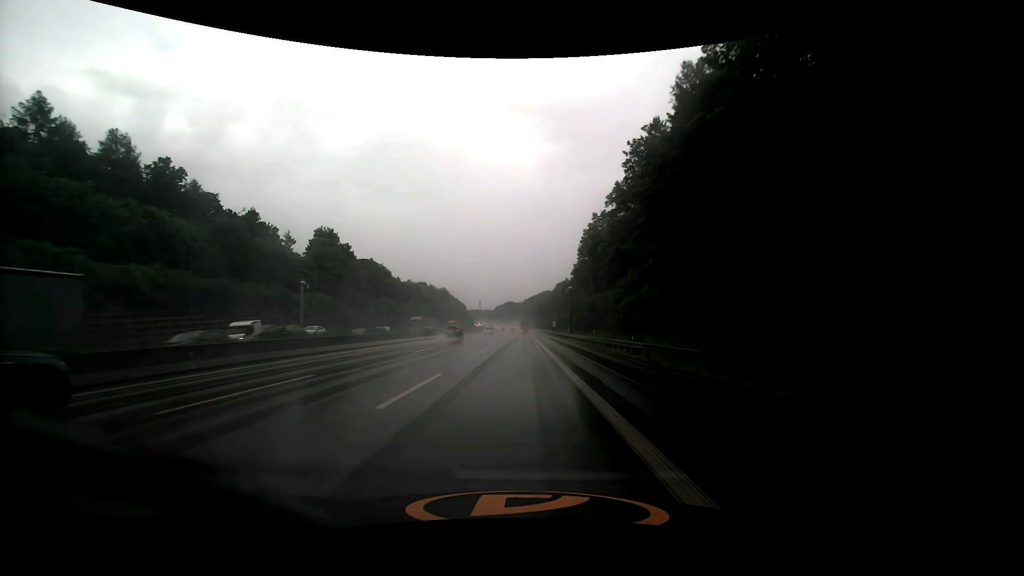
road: motorway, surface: asphalt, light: Day
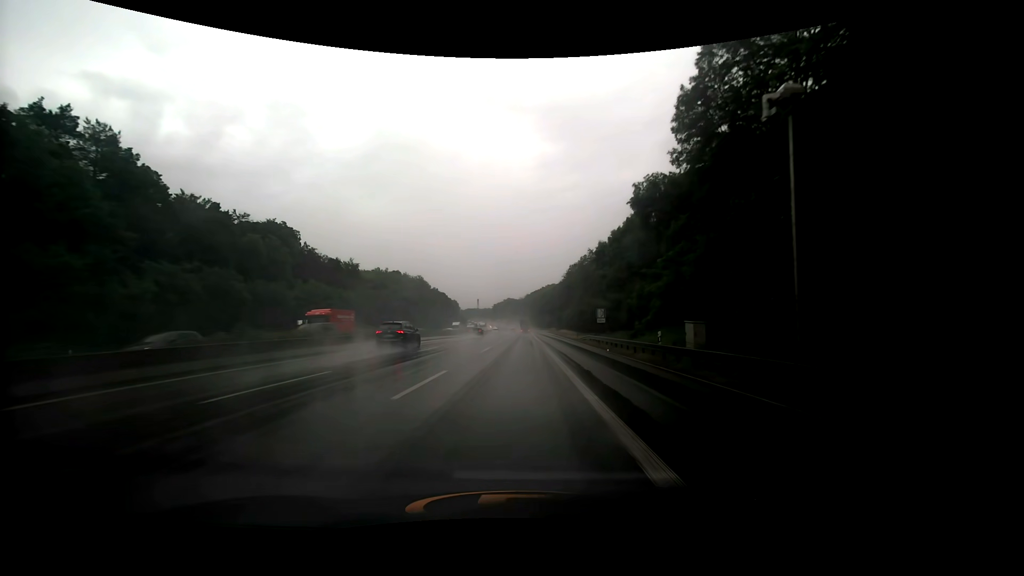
(+0.2, +70.9) m; 0°
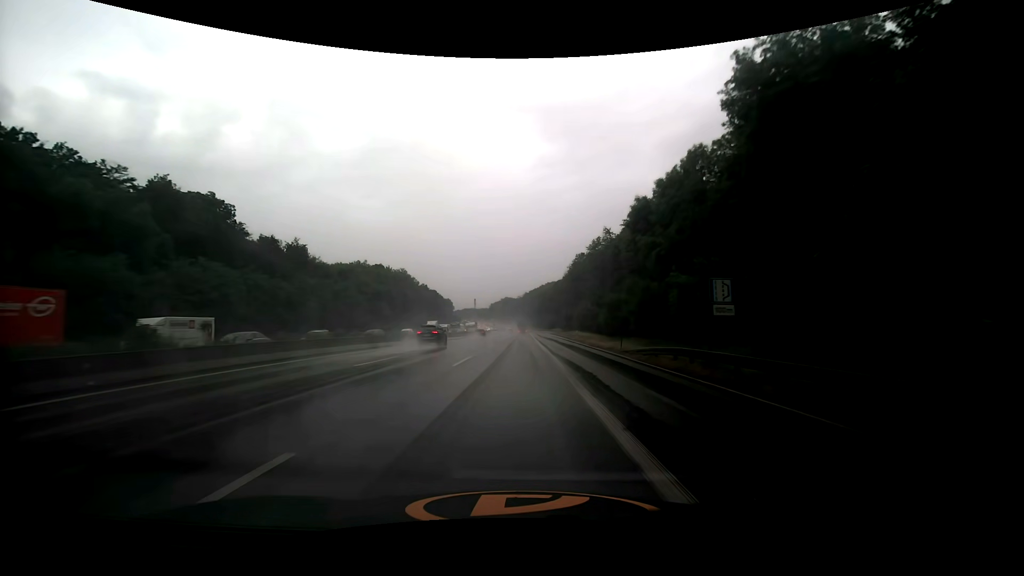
(0.0, +27.9) m; 0°
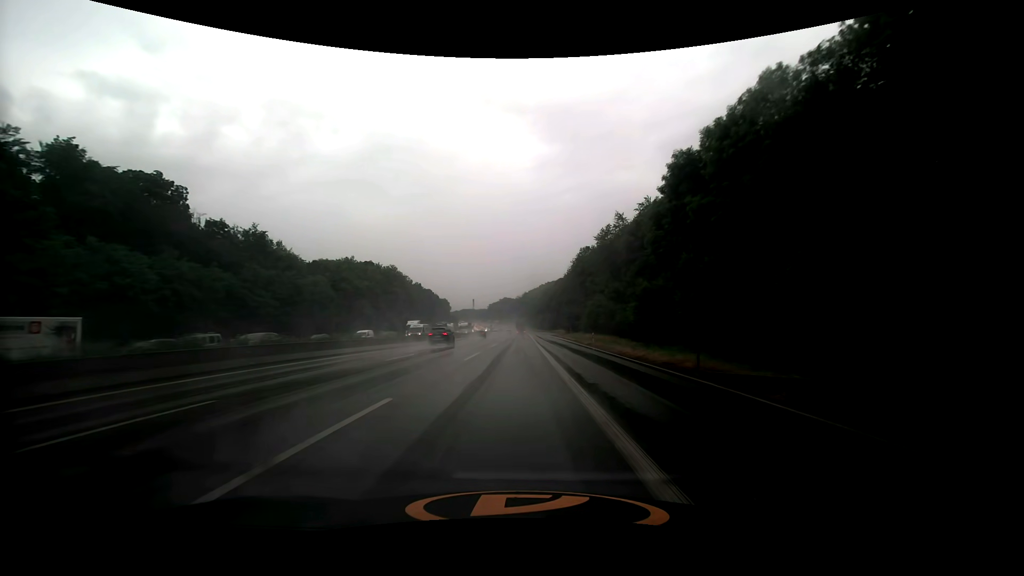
(0.0, +13.9) m; -1°
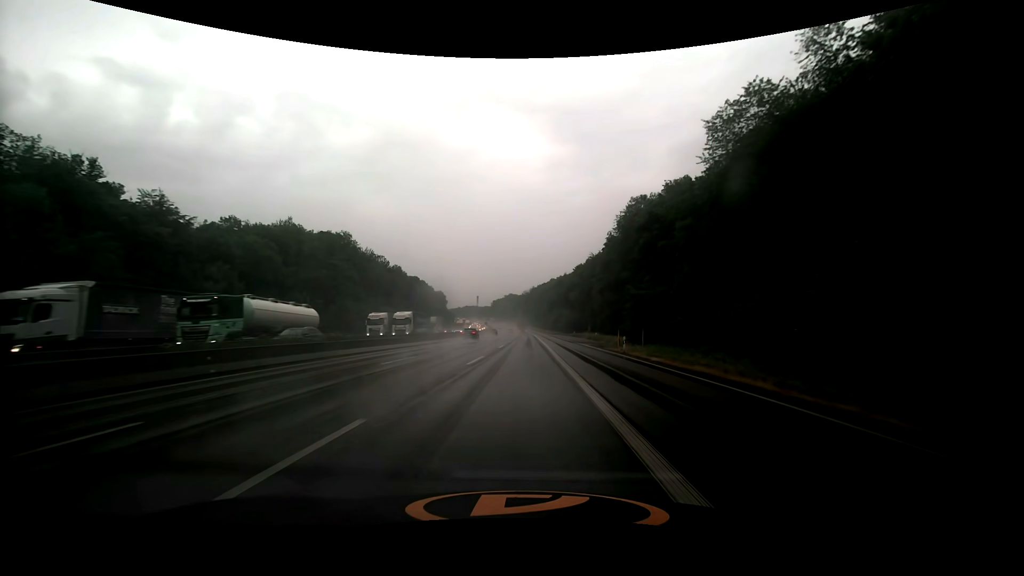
(+0.1, +56.2) m; 0°
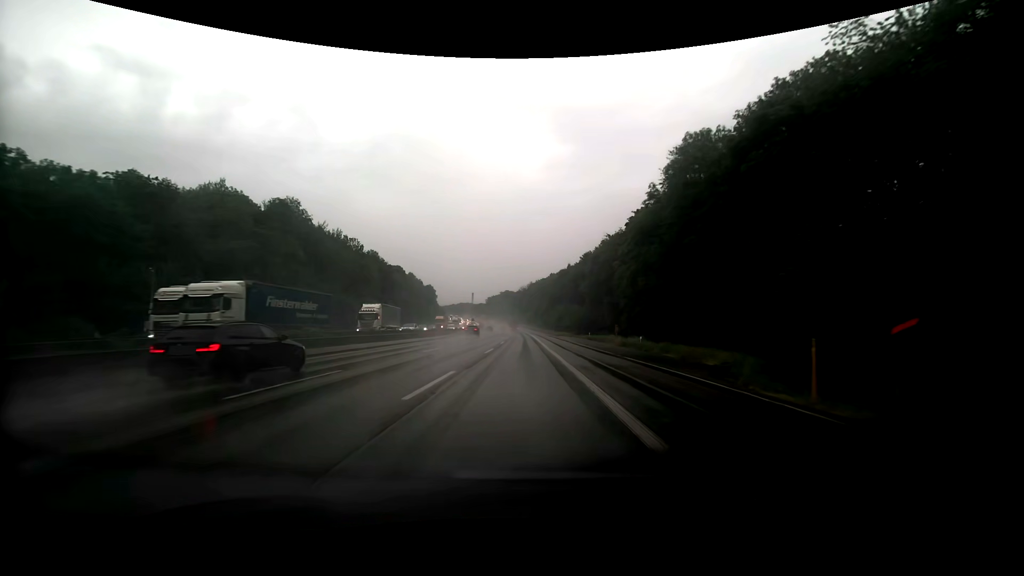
(+0.1, +28.4) m; 0°
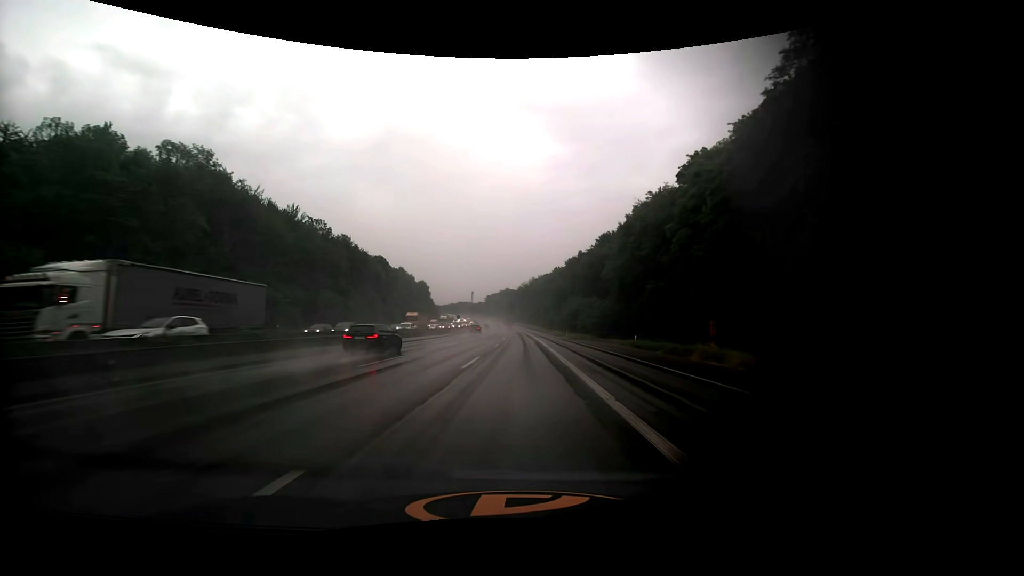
(0.0, +28.7) m; 0°
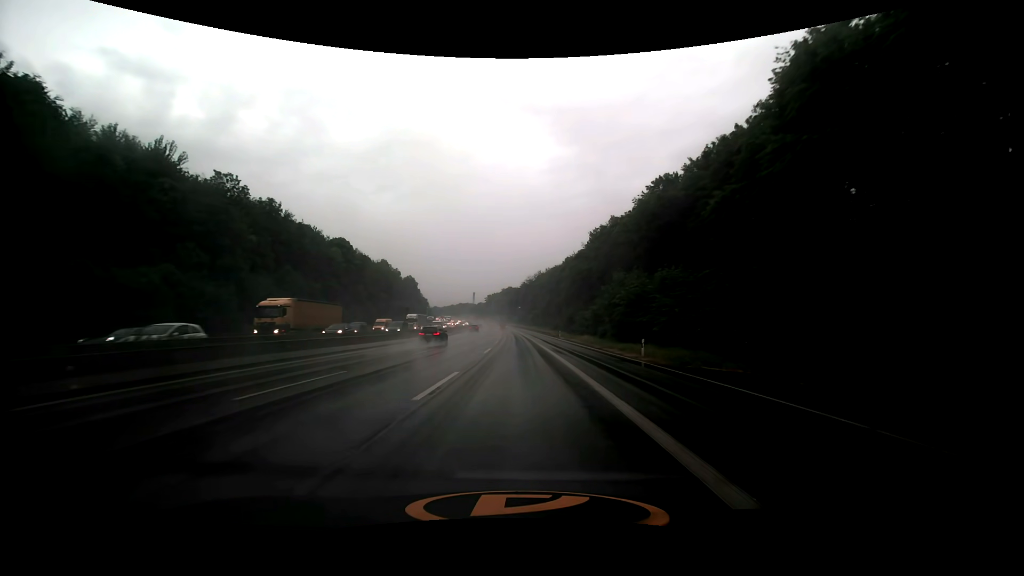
(-0.2, +43.6) m; 0°
(0, +10) (0, +20) (0, +30) (0, +40) (-1, +50) (-1, +60) (-1, +70) (-2, +80) (-2, +90) (-3, +100) m
